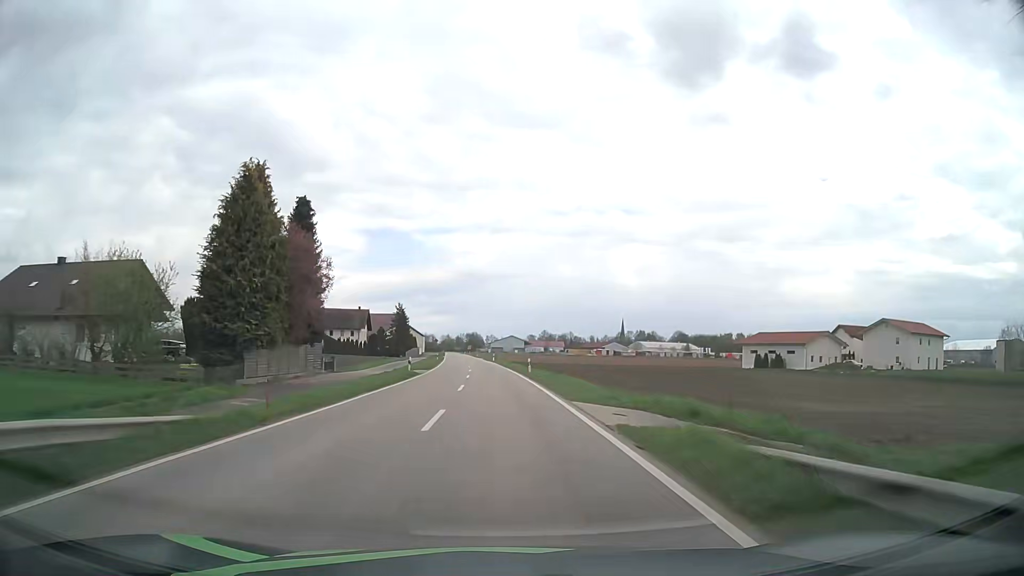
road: tertiary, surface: asphalt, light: Day
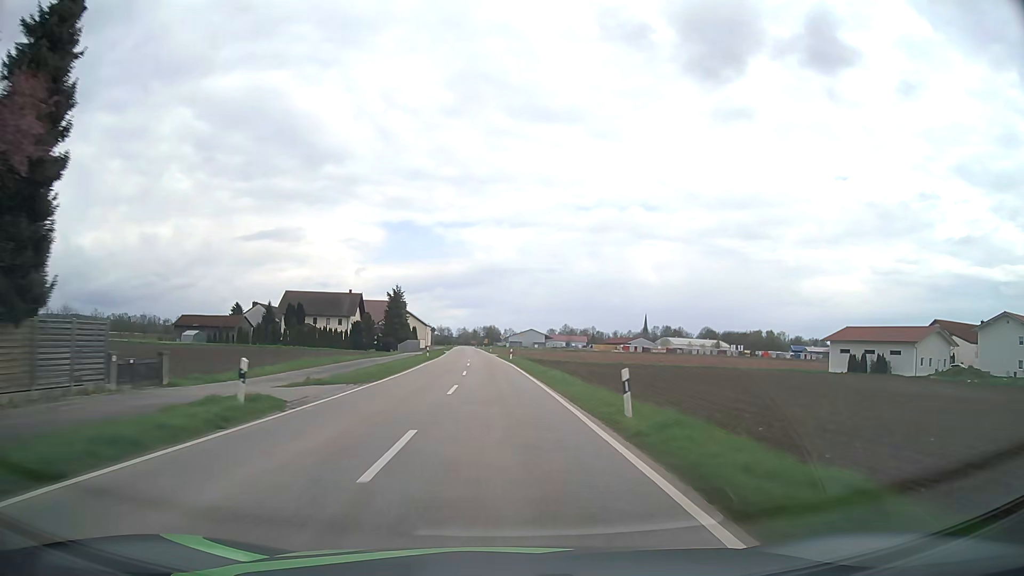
(-0.5, +29.0) m; -2°
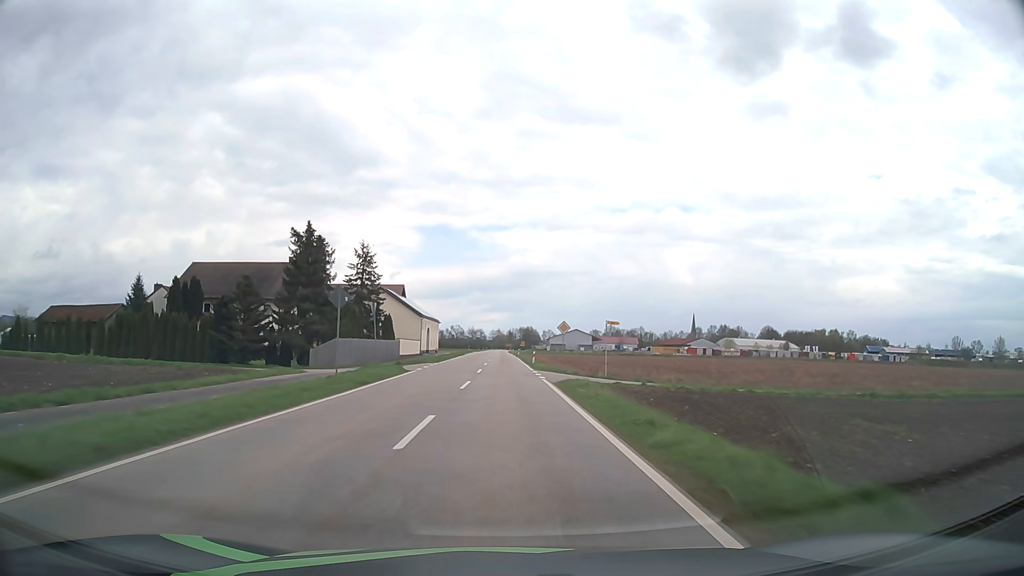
(-1.7, +58.8) m; -3°
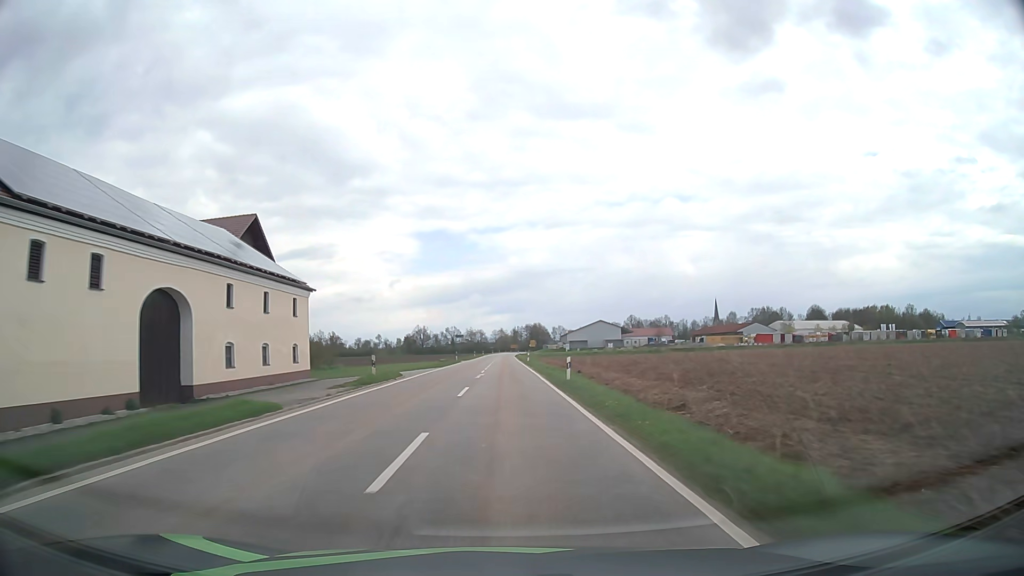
(-0.2, +75.0) m; 0°
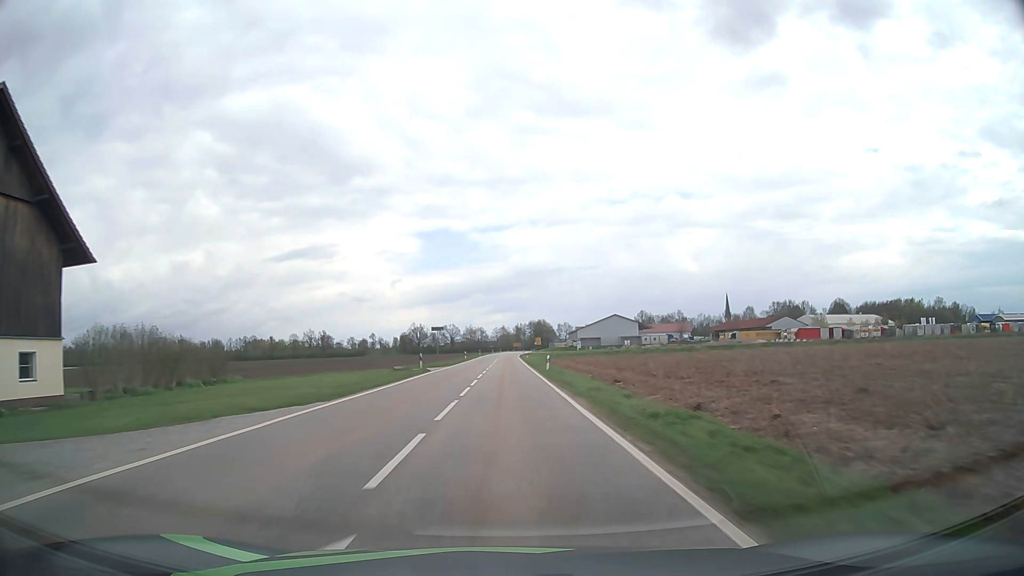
(-0.1, +30.3) m; 0°
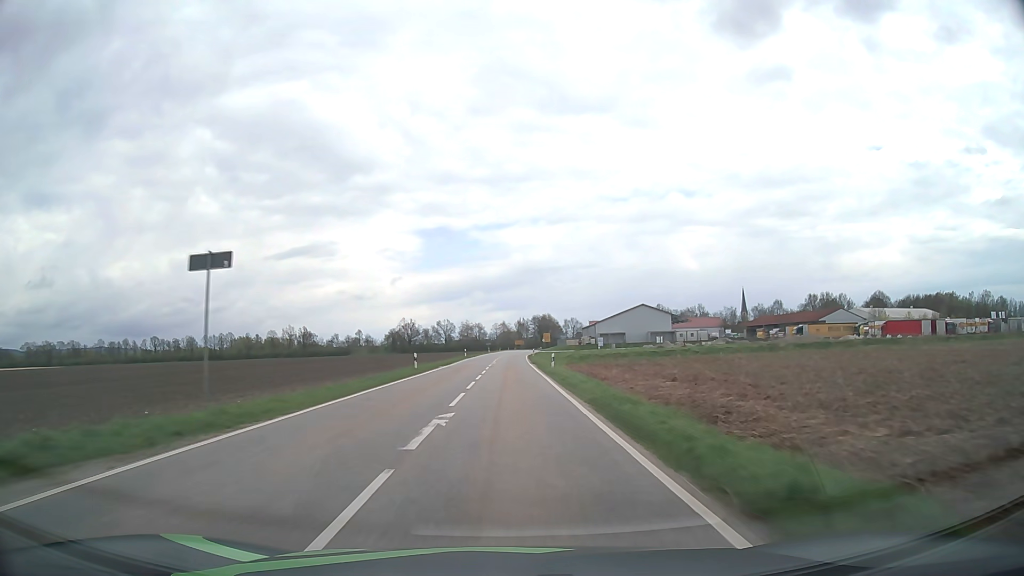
(0.0, +45.6) m; 0°
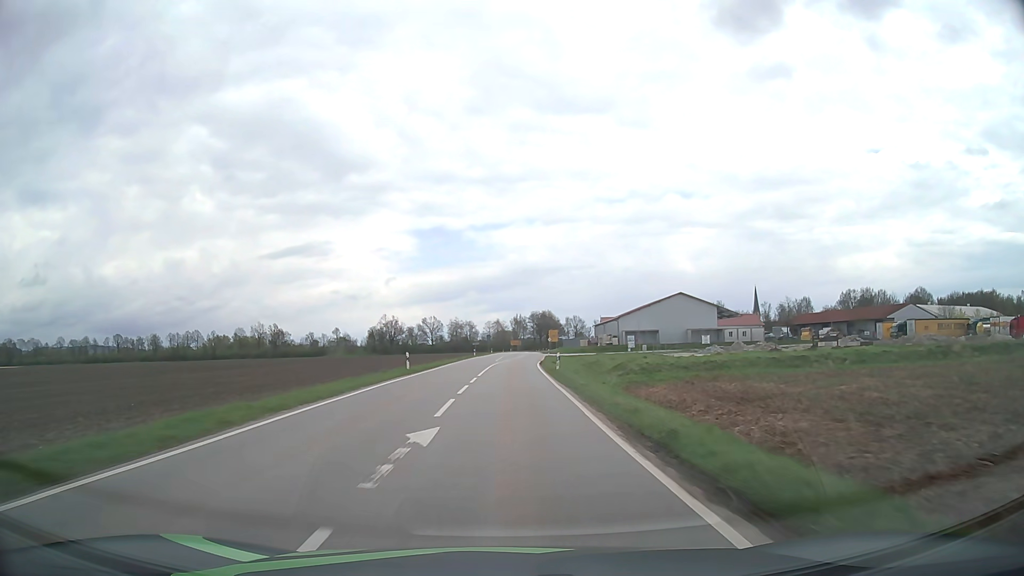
(+0.1, +44.5) m; 0°
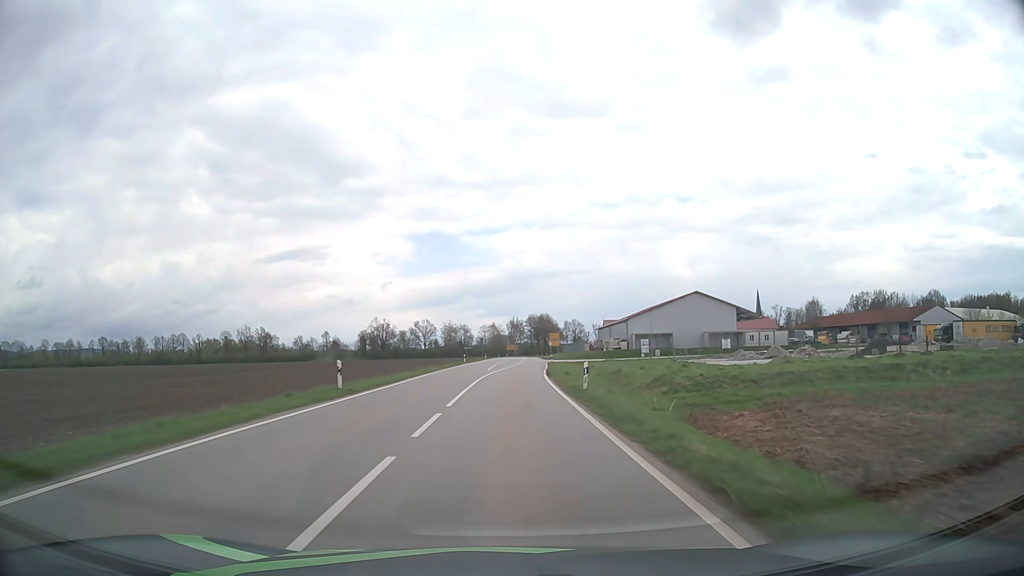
(0.0, +14.4) m; 0°
(0, +10) (0, +20) (0, +30) (+1, +40) (+1, +50) (+2, +60) (+2, +70) (+3, +80) (+3, +90) (+4, +100) m
